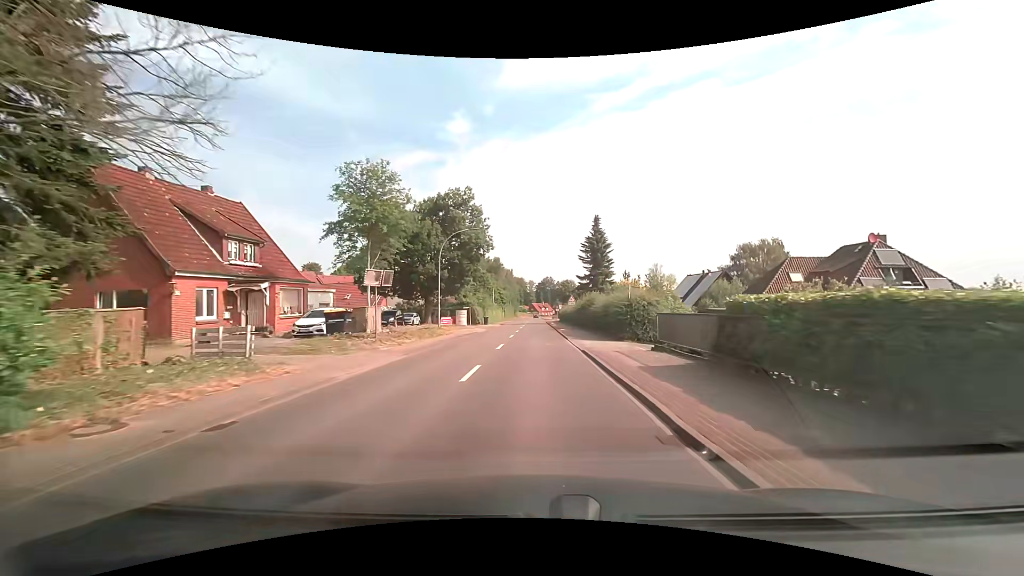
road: secondary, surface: asphalt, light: Day
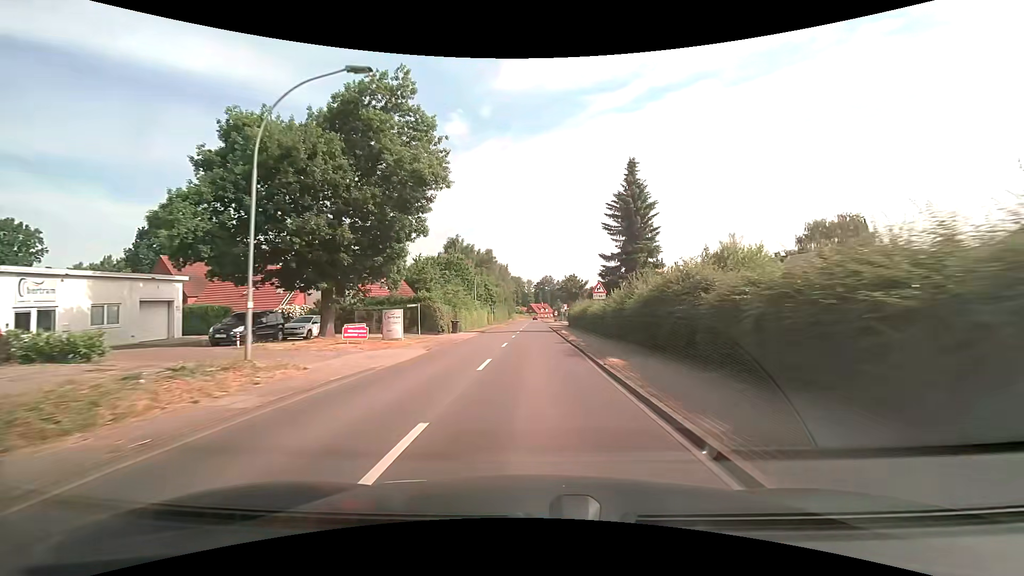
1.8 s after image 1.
(0.0, +24.8) m; 0°
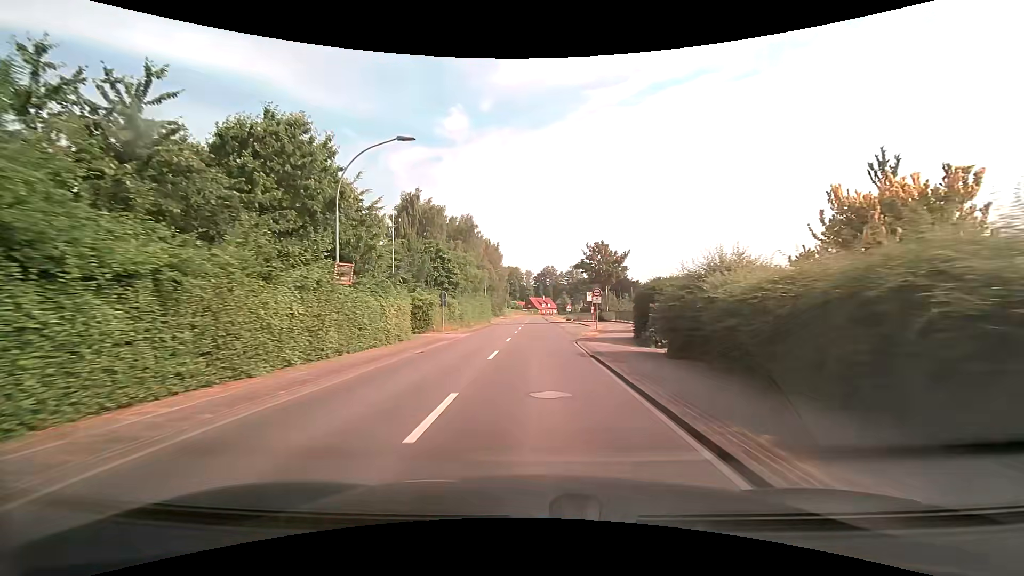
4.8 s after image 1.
(0.0, +43.0) m; 0°
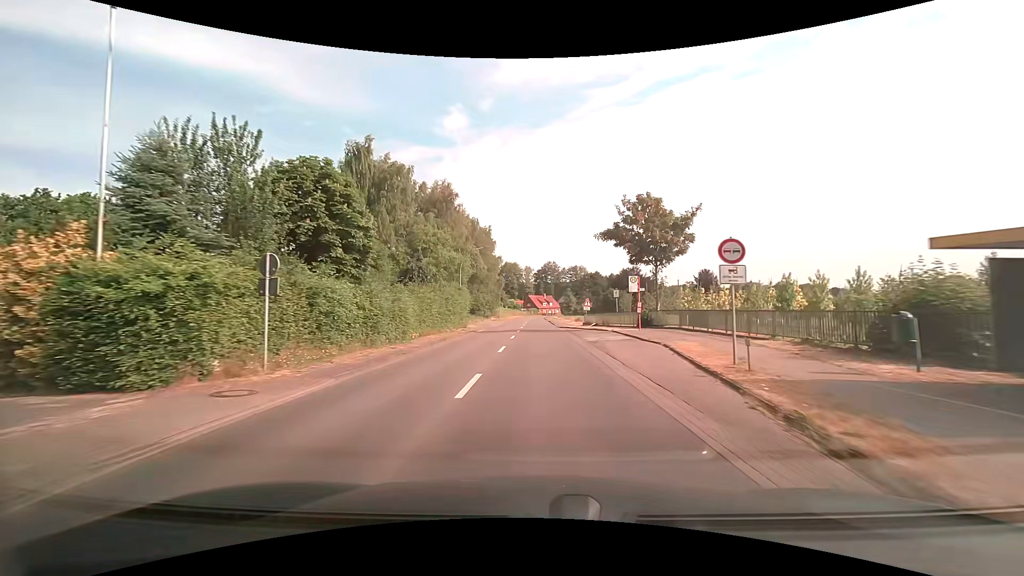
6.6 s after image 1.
(0.0, +24.3) m; 0°
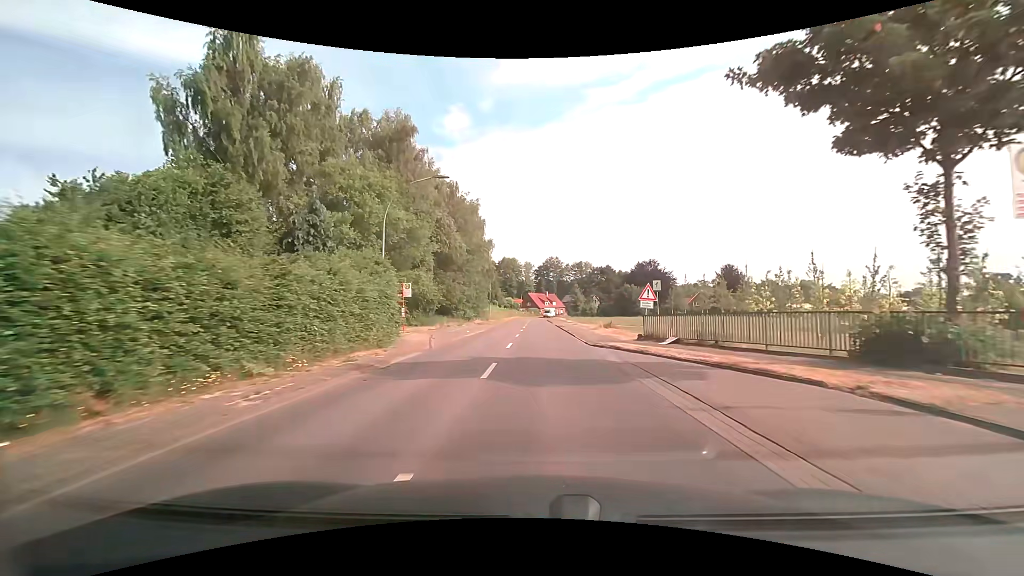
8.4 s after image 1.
(0.0, +24.6) m; 0°
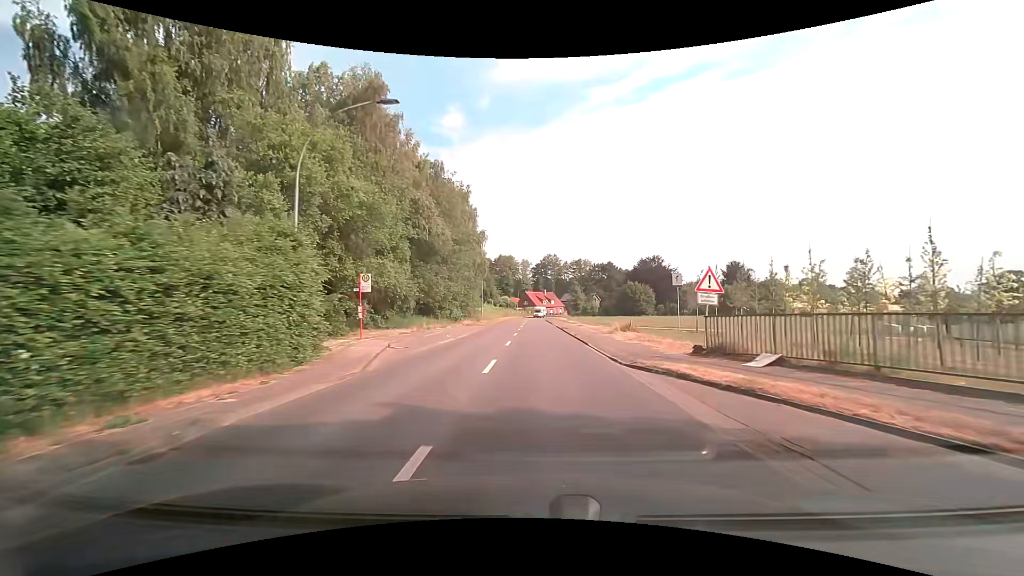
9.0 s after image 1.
(0.0, +8.2) m; 0°
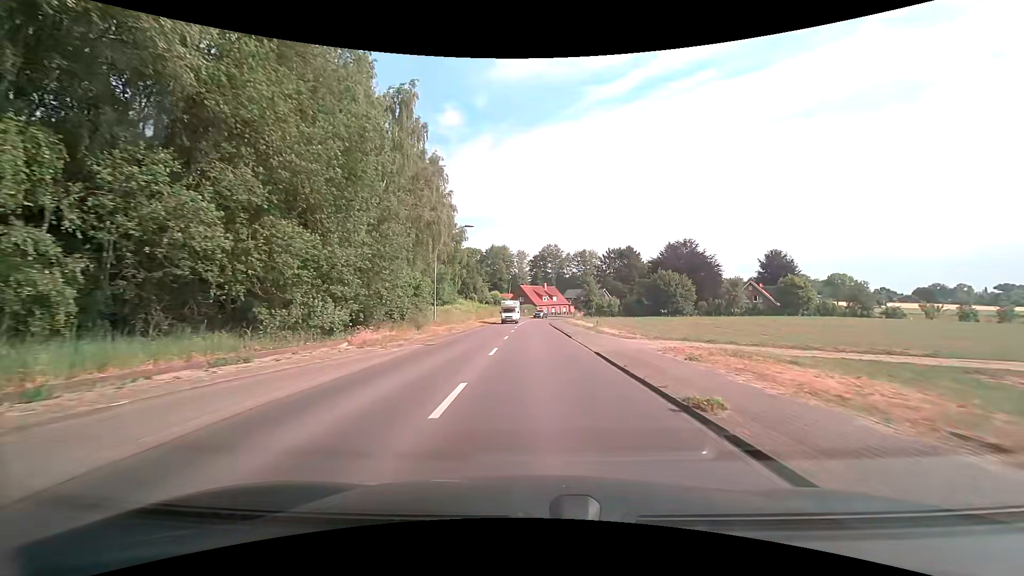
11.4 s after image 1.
(+0.1, +31.6) m; 0°
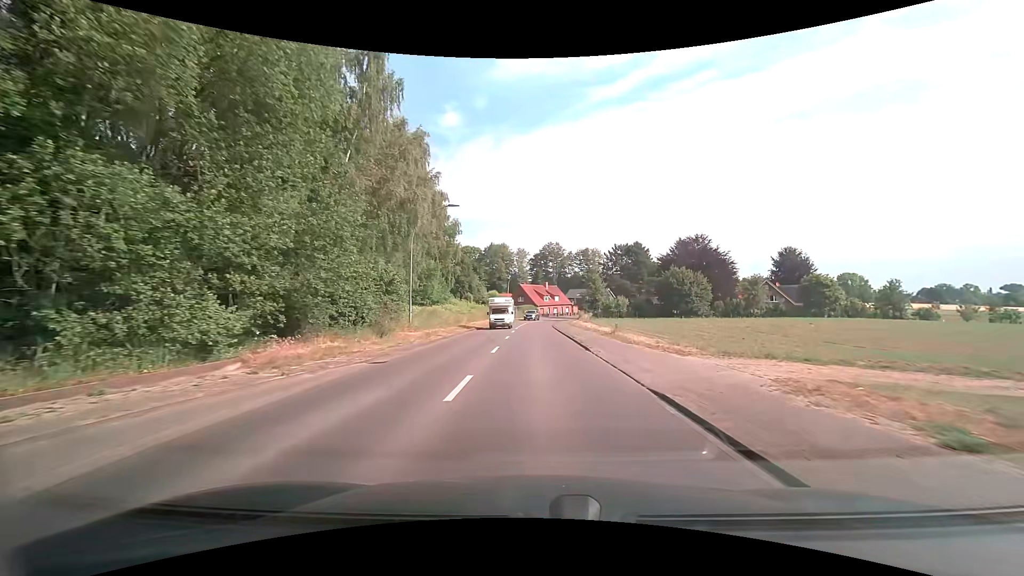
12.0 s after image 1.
(0.0, +7.7) m; 0°
(0, +10) (0, +20) (0, +30) (0, +40) (0, +50) (0, +60) (+1, +70) (+2, +80) (+4, +90) (+7, +99) m
